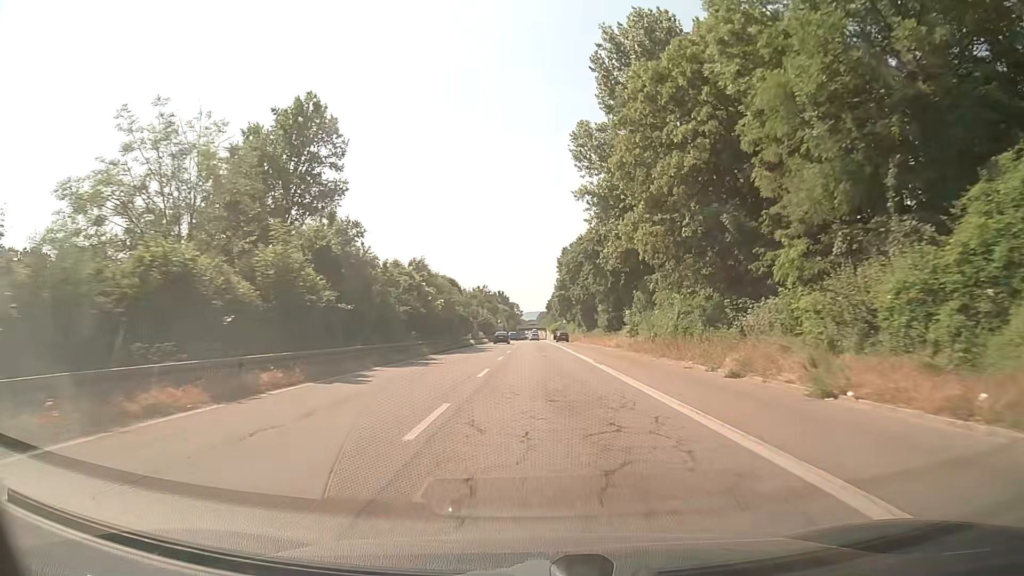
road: trunk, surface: asphalt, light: Day
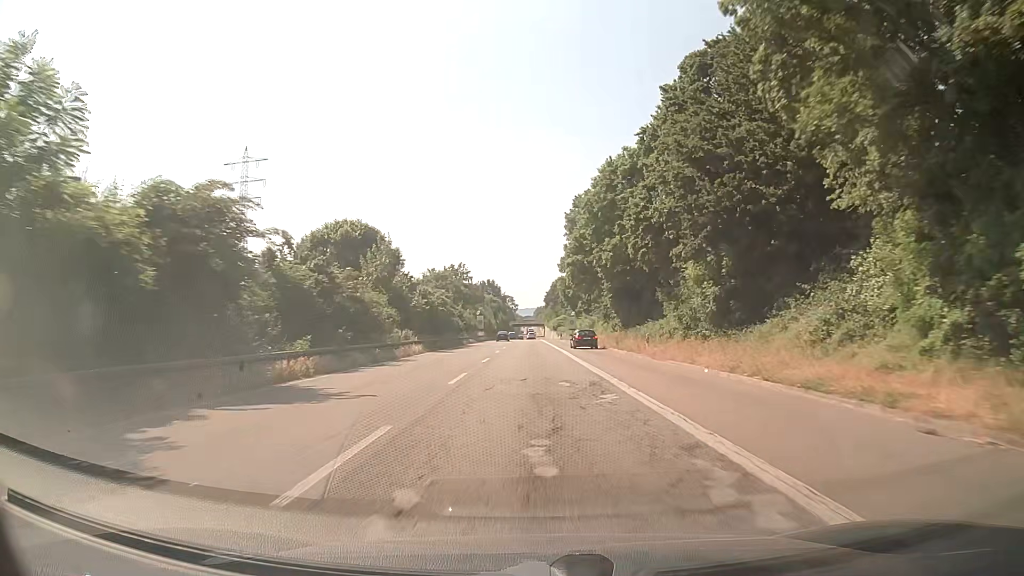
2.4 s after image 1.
(+0.3, +48.9) m; 0°
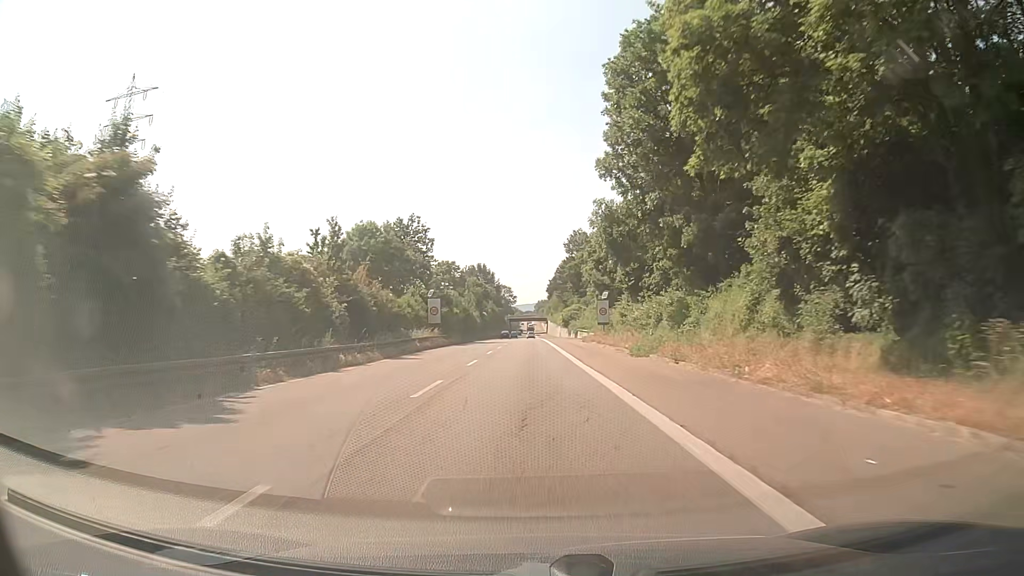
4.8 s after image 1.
(+0.2, +49.6) m; 0°
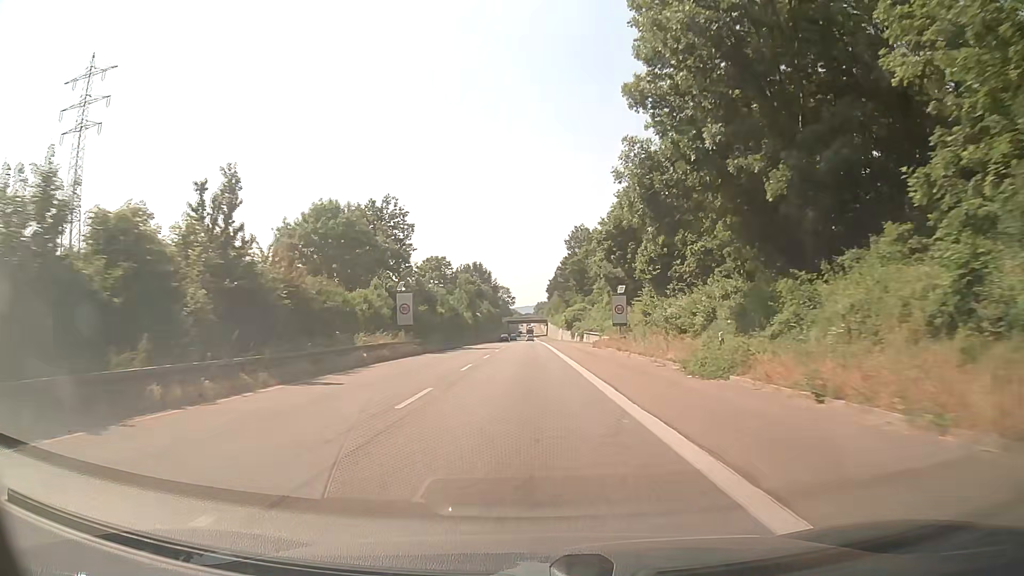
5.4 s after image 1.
(0.0, +12.6) m; 0°
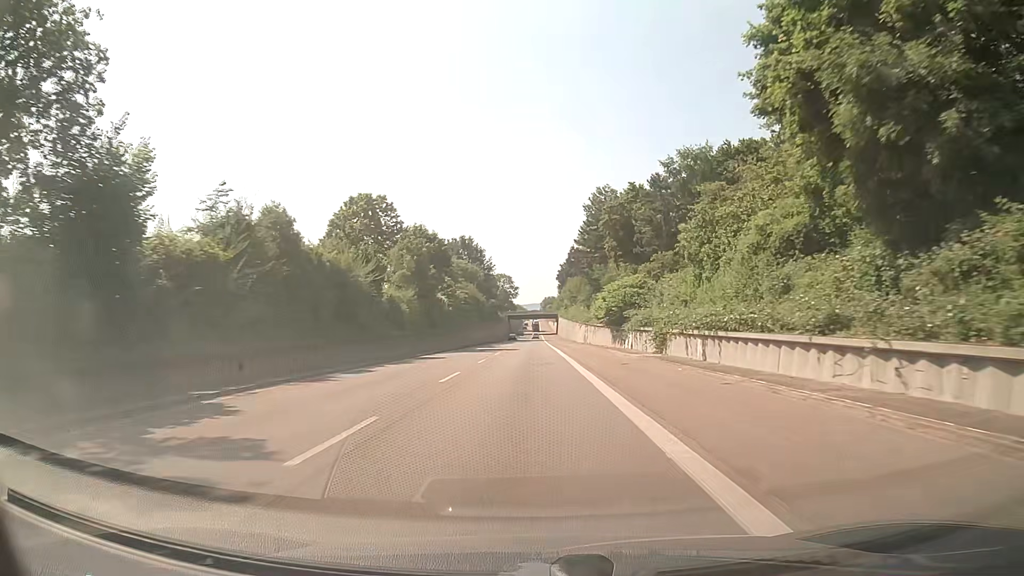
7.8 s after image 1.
(+0.2, +51.0) m; 0°
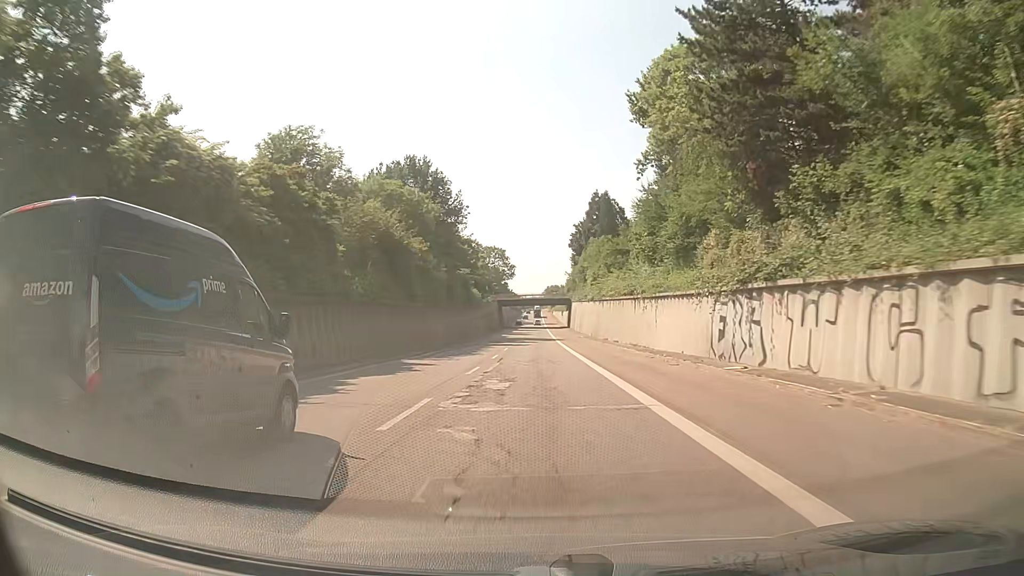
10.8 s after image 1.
(-0.1, +66.2) m; 0°
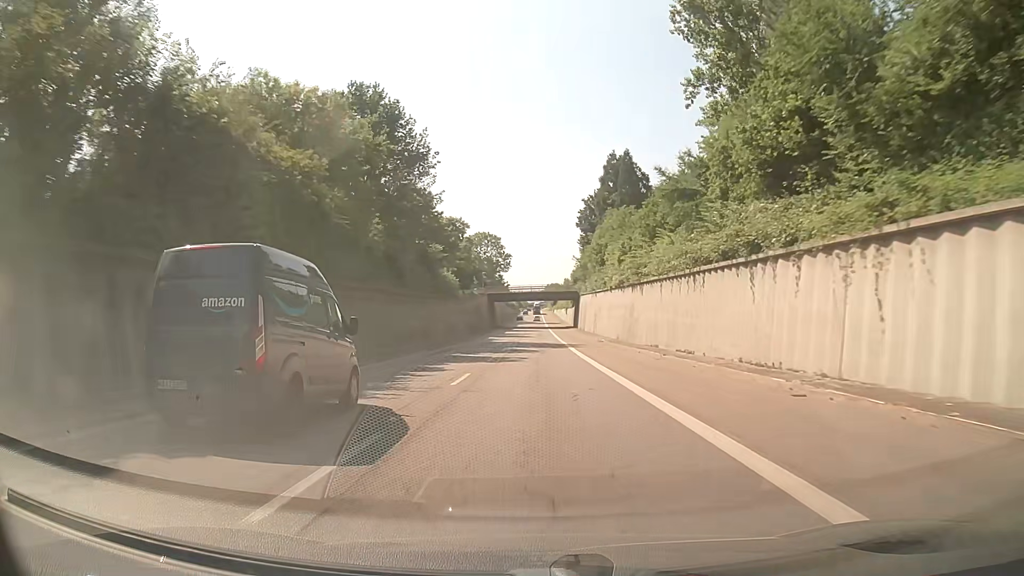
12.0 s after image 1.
(0.0, +27.3) m; 0°
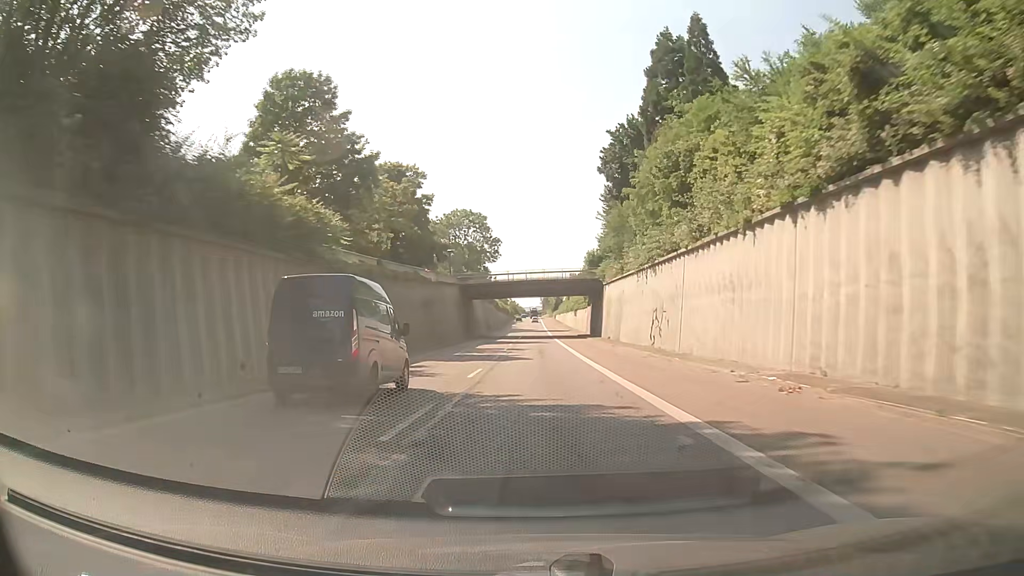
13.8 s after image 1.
(0.0, +42.1) m; 0°
(0, +10) (0, +20) (0, +30) (0, +40) (0, +50) (0, +60) (0, +70) (0, +80) (0, +90) (0, +100) m
